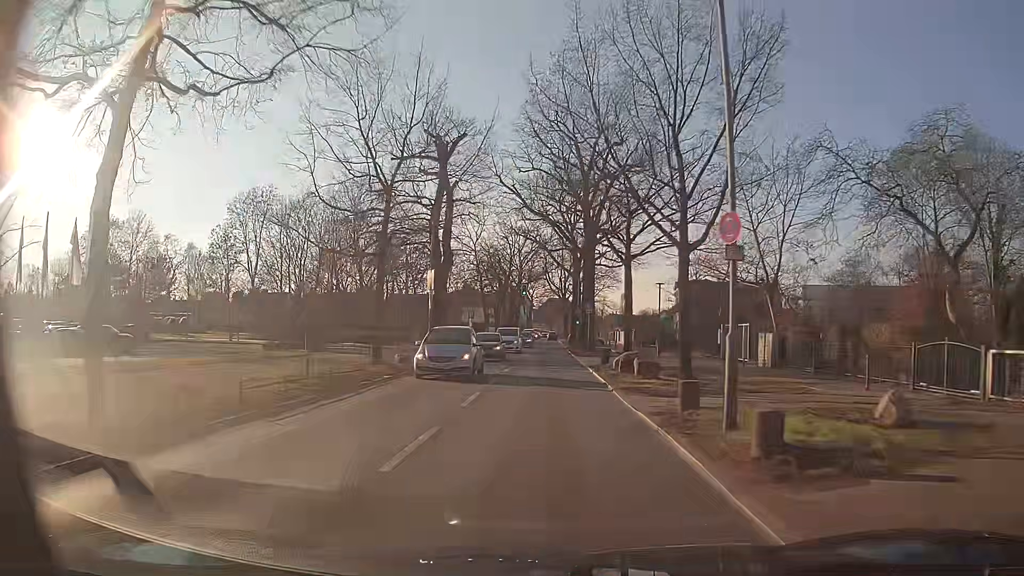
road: secondary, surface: asphalt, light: Day
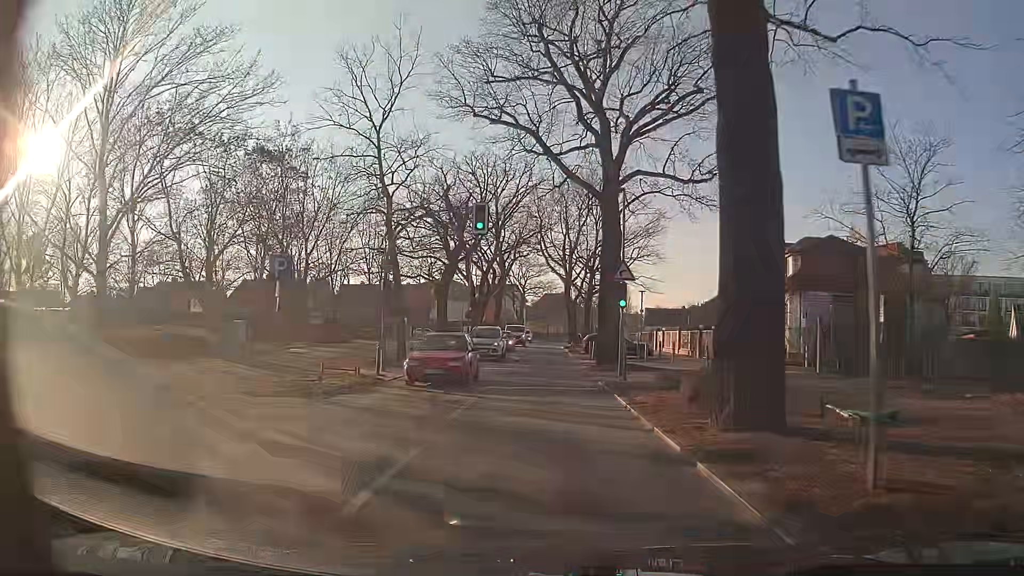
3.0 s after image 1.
(+0.2, +37.6) m; +1°
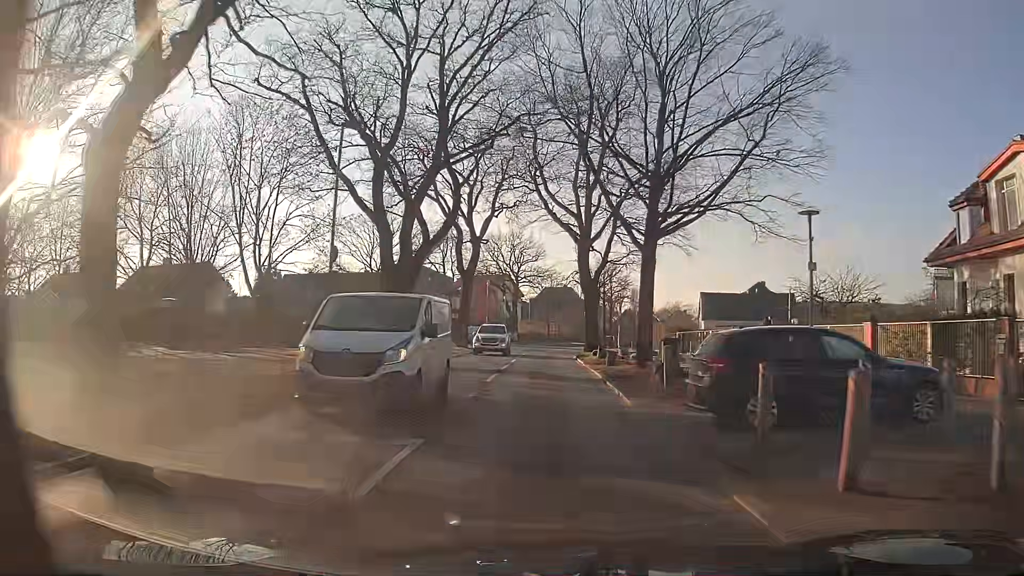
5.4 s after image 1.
(-0.2, +29.8) m; +1°
(0, +10) (0, +20) (-1, +30) (-1, +40) (0, +50) (+1, +60) (+2, +70) (+4, +80) (+6, +89) (+8, +99) m
